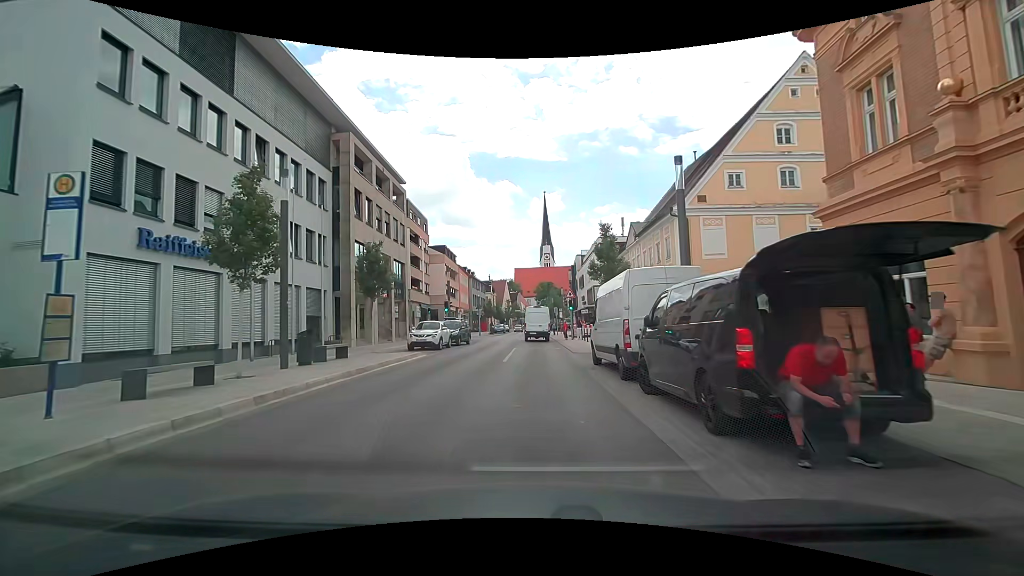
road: tertiary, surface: asphalt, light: Day
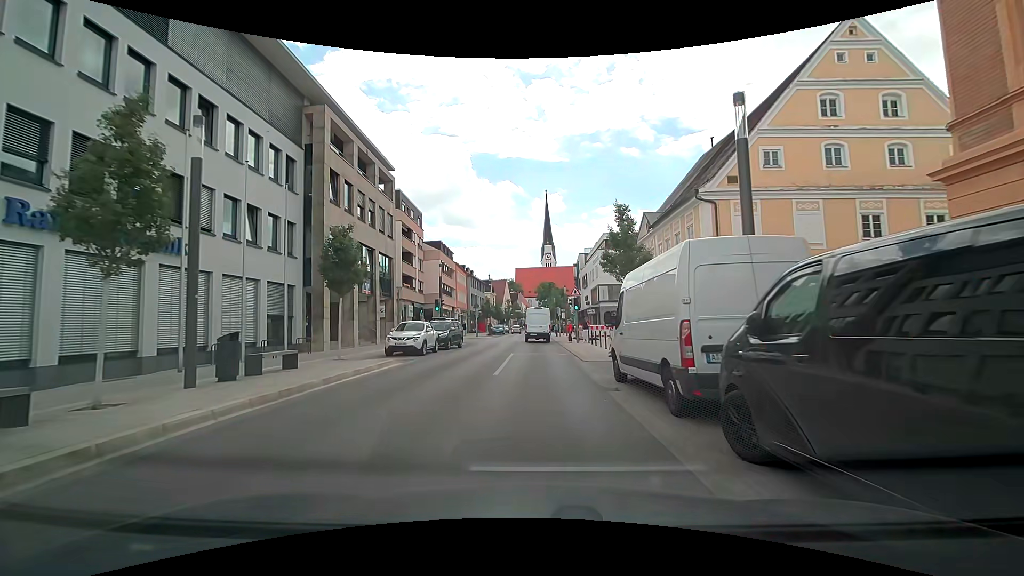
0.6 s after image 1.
(0.0, +4.2) m; -1°
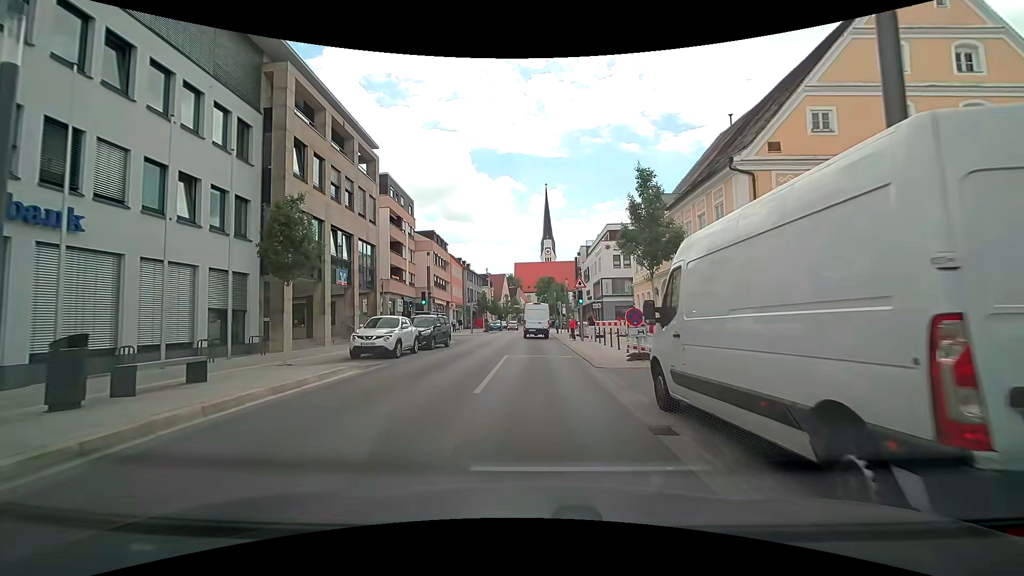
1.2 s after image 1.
(0.0, +4.2) m; +1°
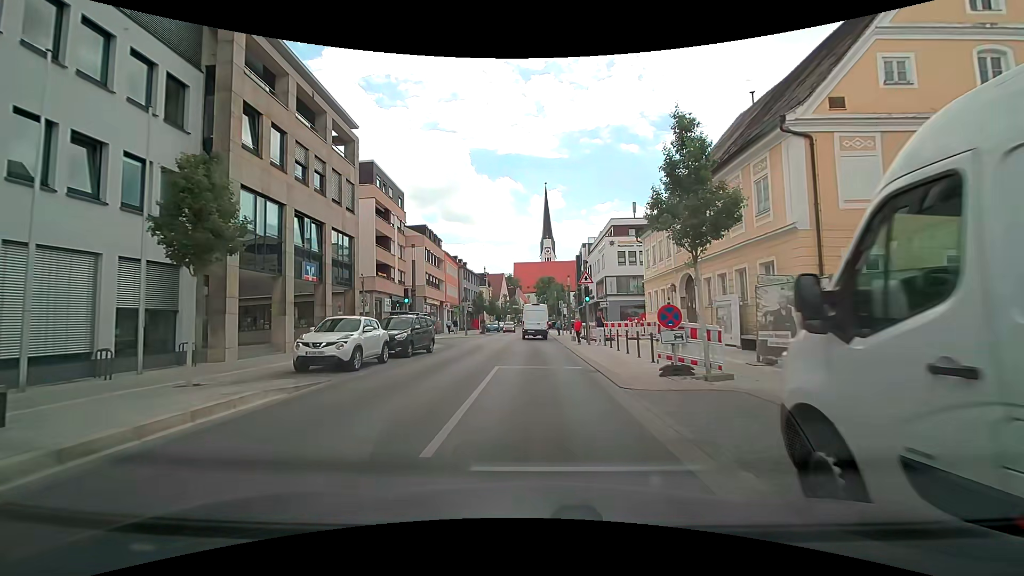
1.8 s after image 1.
(0.0, +4.2) m; 0°
